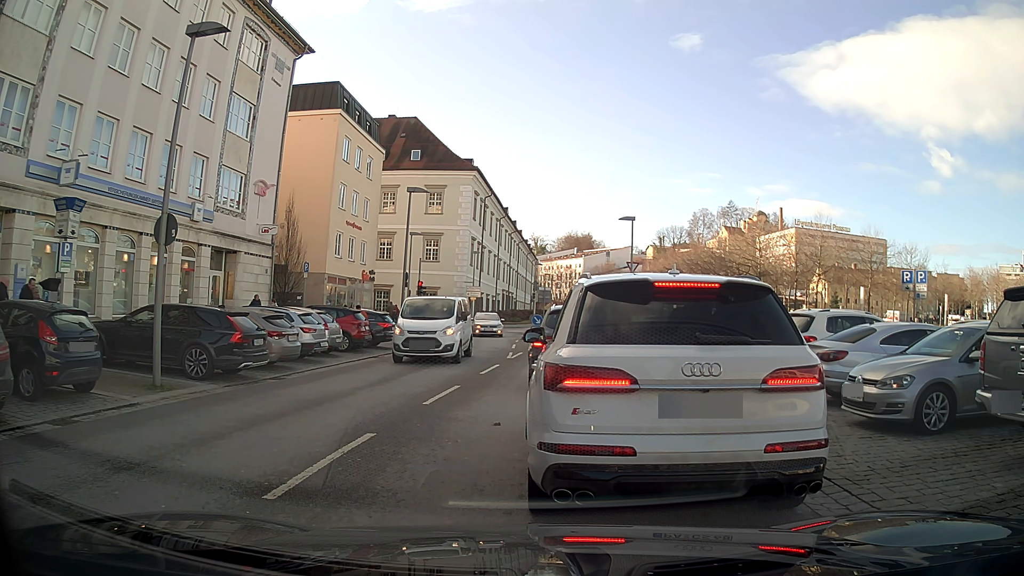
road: tertiary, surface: asphalt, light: Day
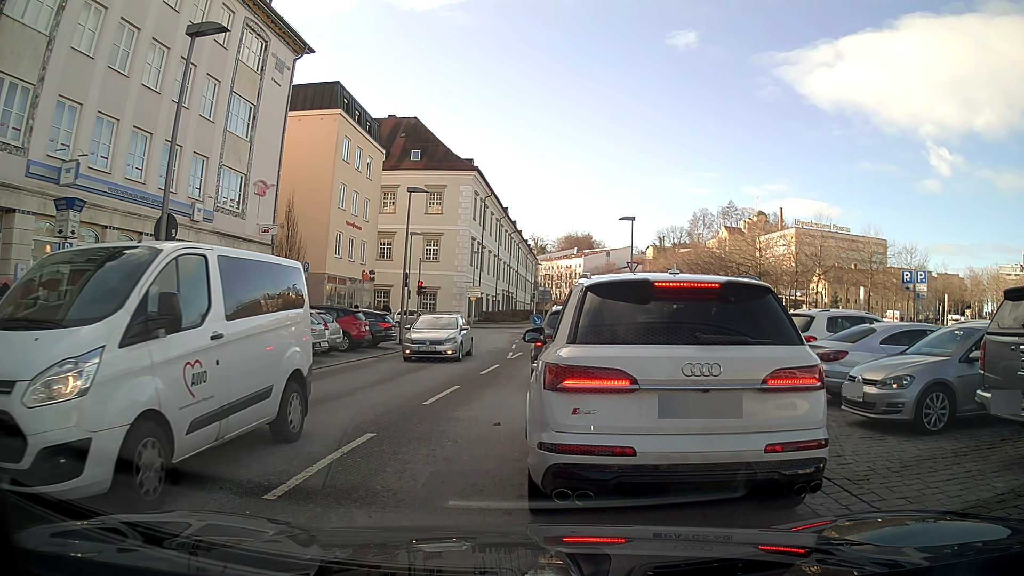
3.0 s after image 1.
(0.0, 0.0) m; 0°
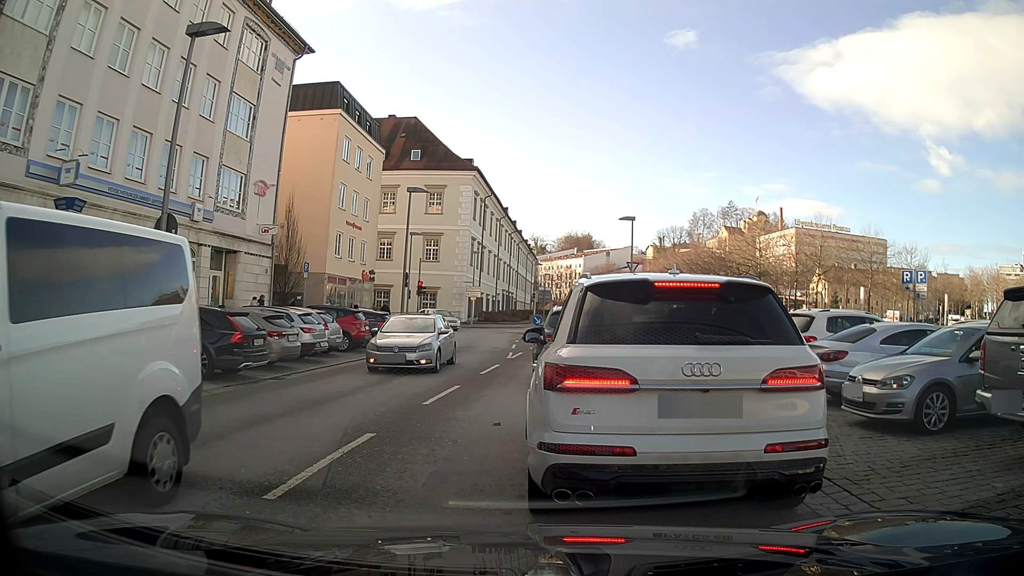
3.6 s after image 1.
(0.0, 0.0) m; 0°
(0, +10) (+1, +20) (+2, +30) (+3, +40) (+5, +50) (+7, +60) (+8, +69) (+9, +79) (+10, +89) (+11, +99) m
